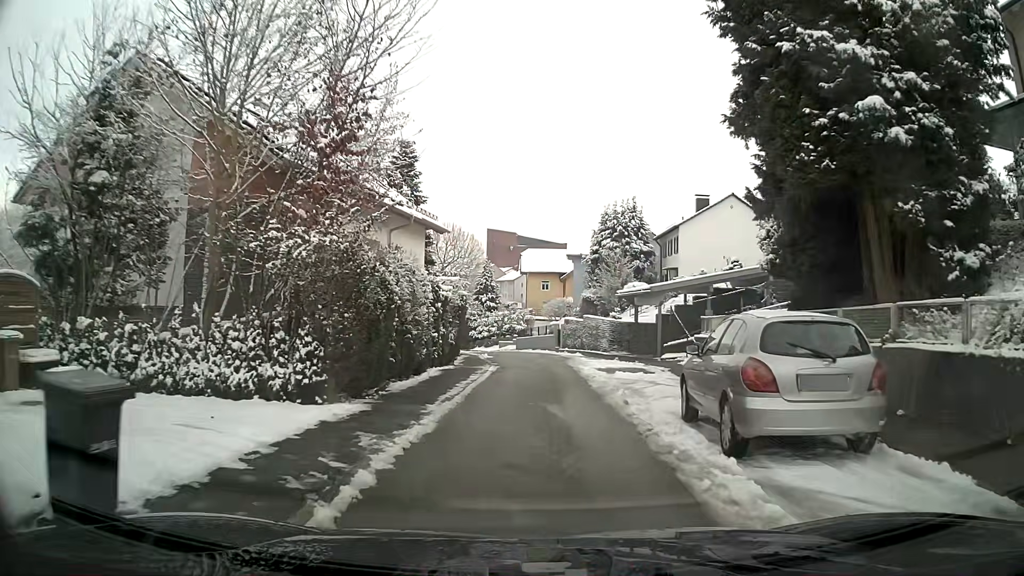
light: Day
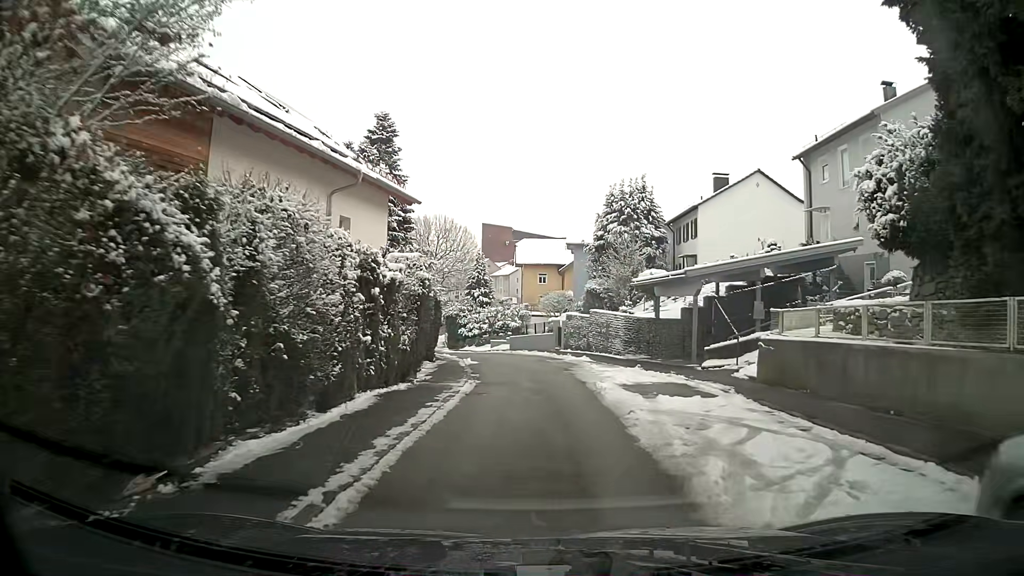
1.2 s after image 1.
(0.0, +7.2) m; 0°
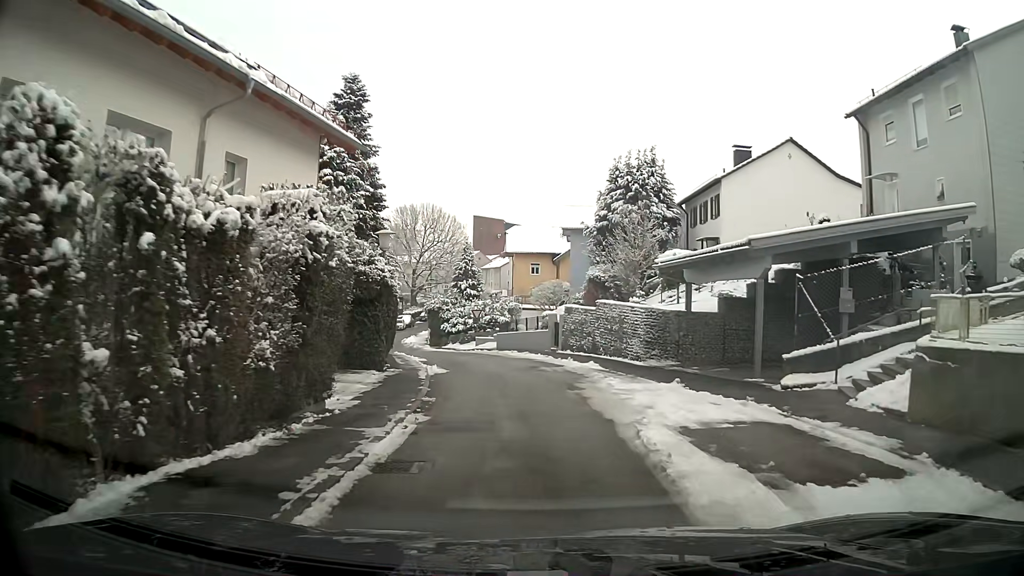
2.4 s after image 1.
(+0.1, +7.2) m; +1°
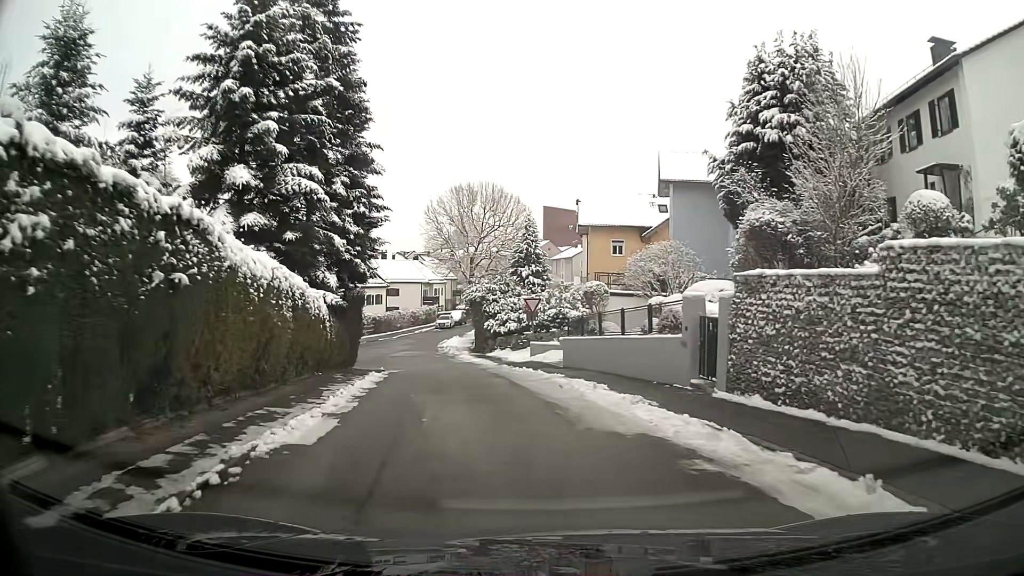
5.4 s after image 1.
(-0.8, +18.5) m; -7°
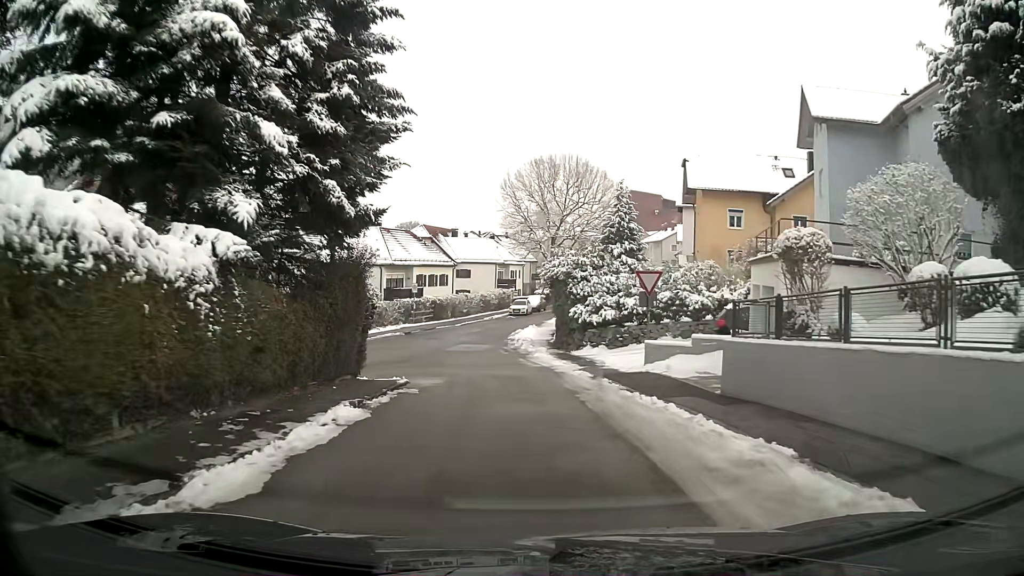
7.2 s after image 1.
(-0.7, +11.3) m; -6°
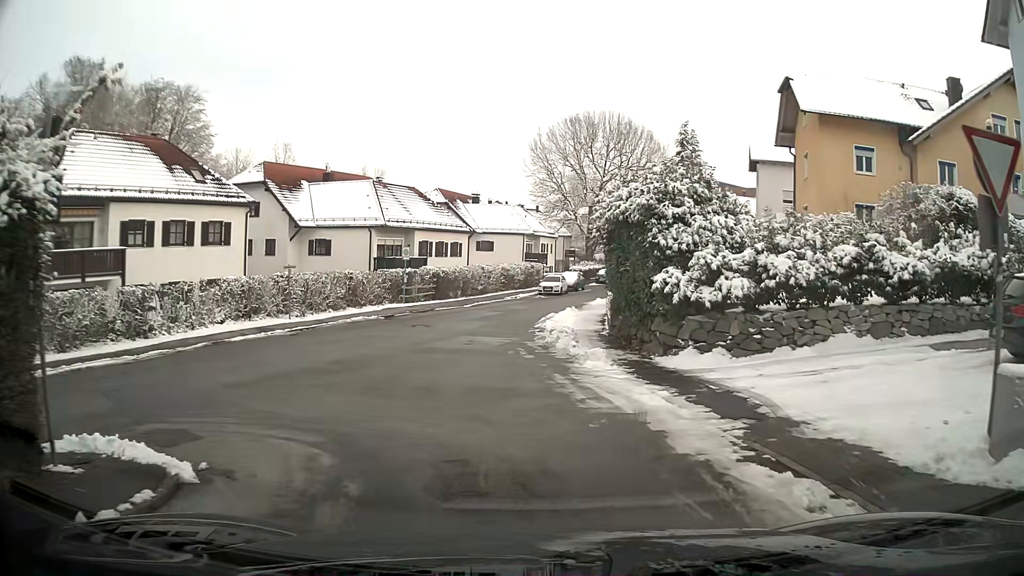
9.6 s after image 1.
(-0.3, +14.1) m; -3°
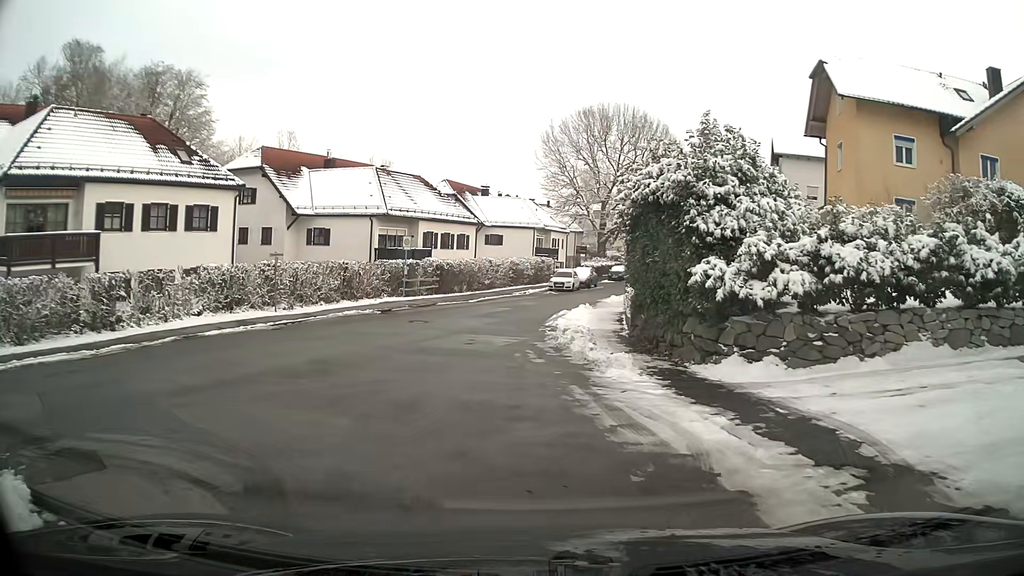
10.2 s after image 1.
(0.0, +2.6) m; -2°
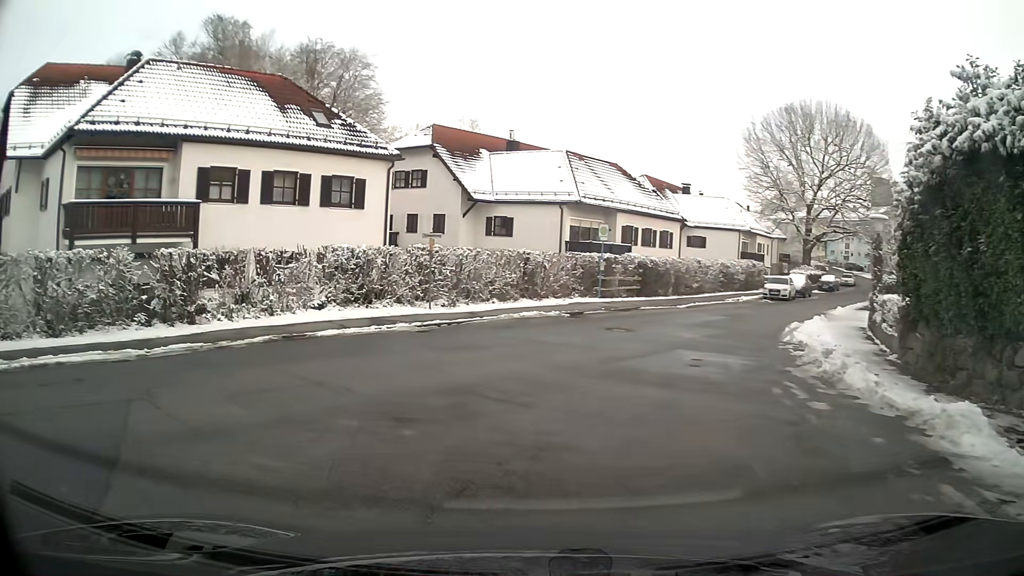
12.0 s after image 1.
(-0.7, +5.8) m; -19°
